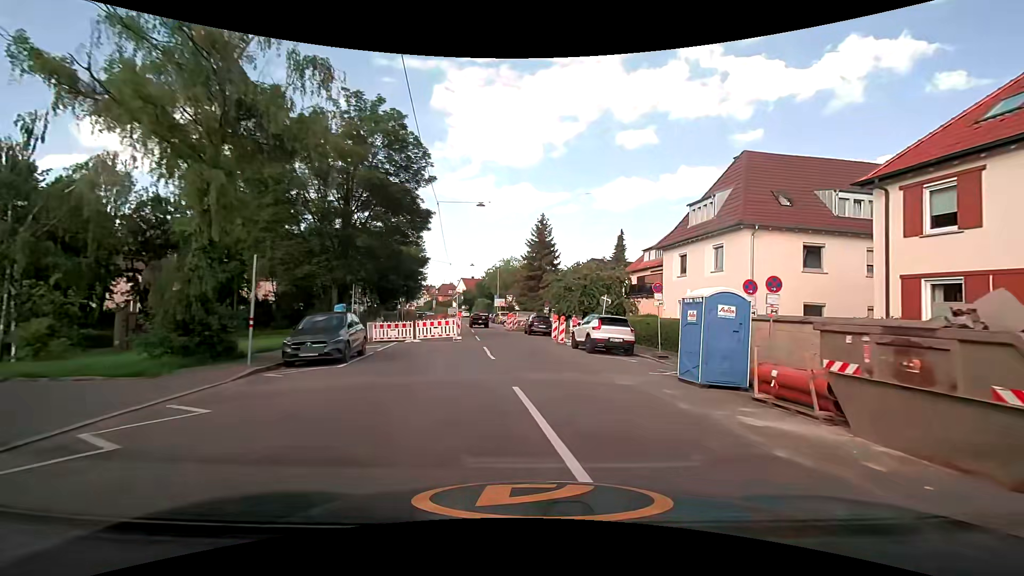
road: tertiary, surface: asphalt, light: Day
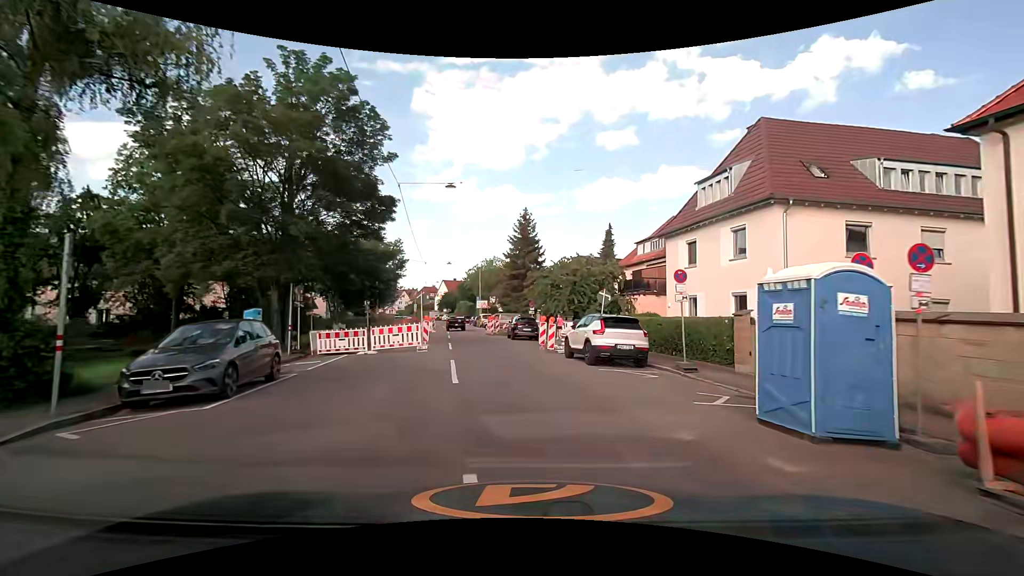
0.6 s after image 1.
(+0.1, +5.0) m; +2°
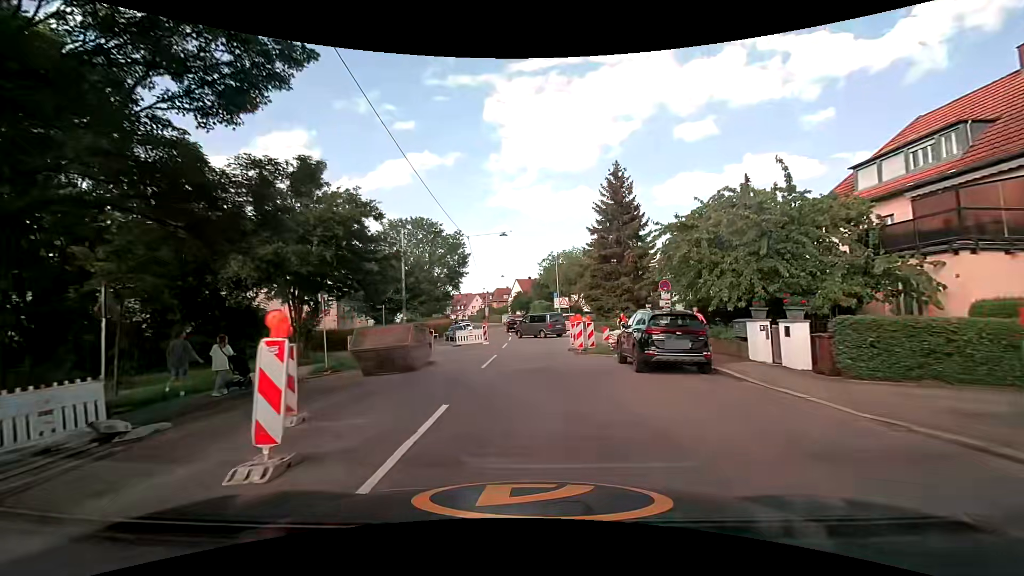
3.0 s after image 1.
(-1.1, +20.3) m; -9°
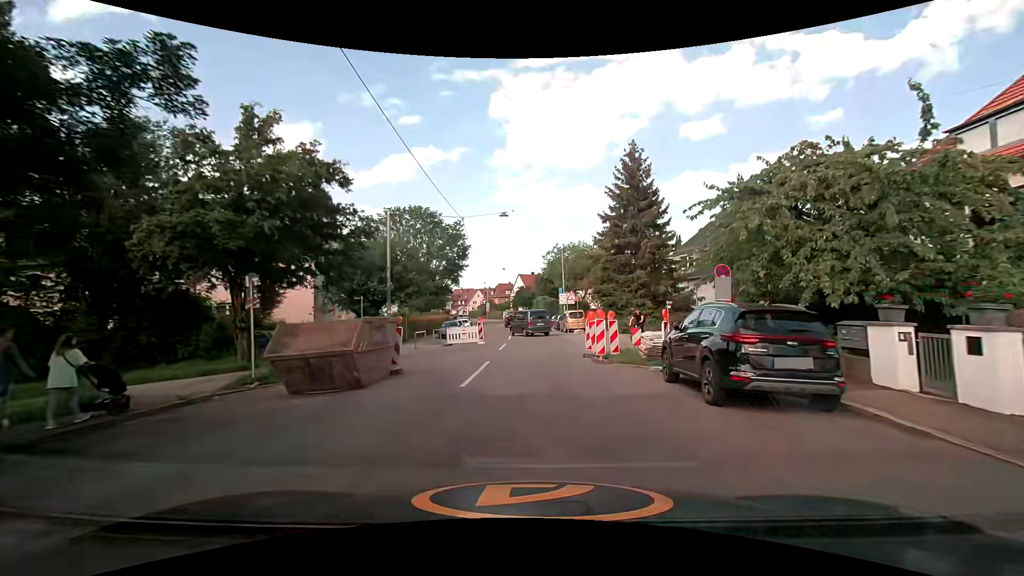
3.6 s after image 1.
(-0.1, +5.1) m; -1°
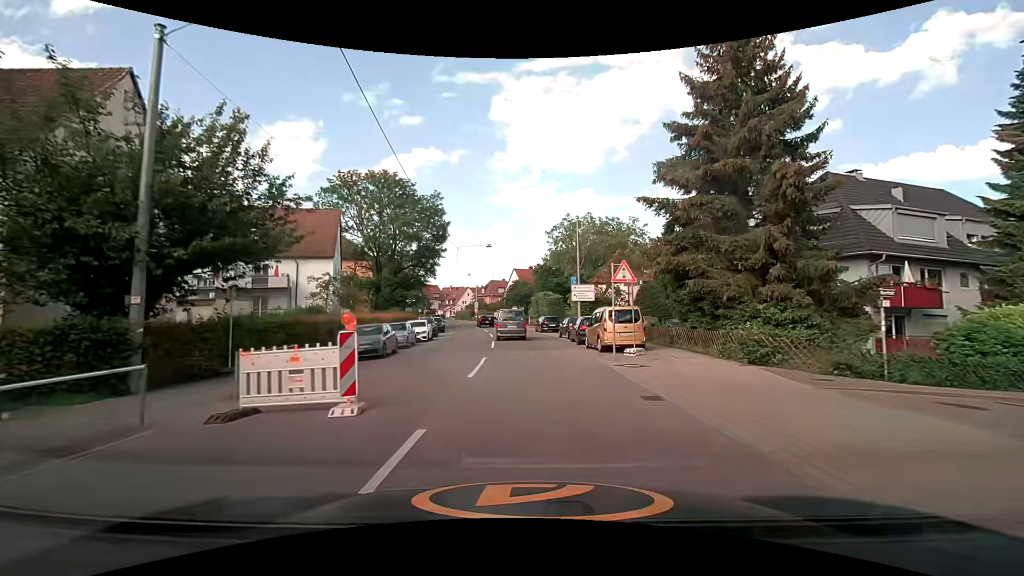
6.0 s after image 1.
(+0.1, +21.6) m; 0°
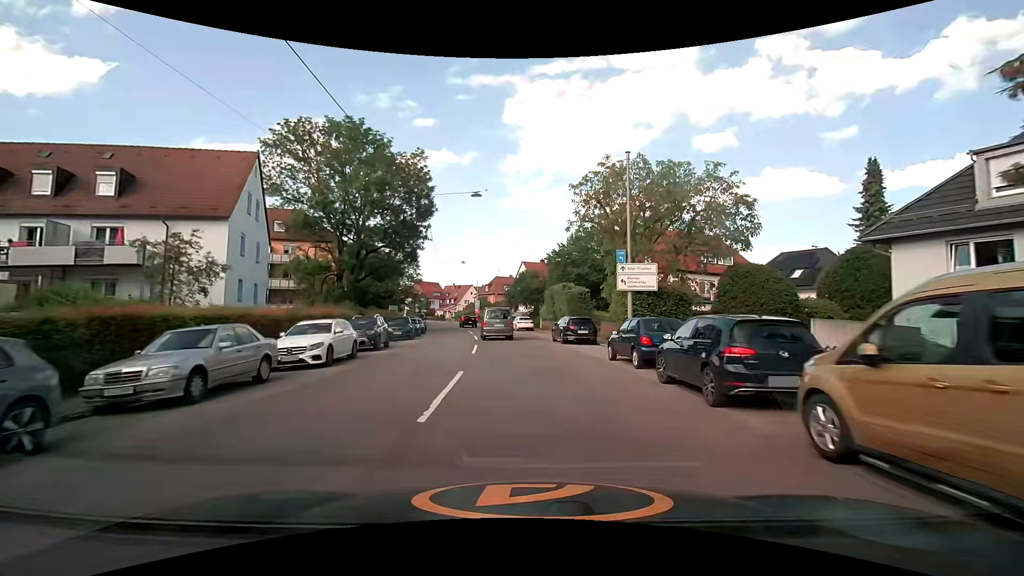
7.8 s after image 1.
(0.0, +17.7) m; 0°
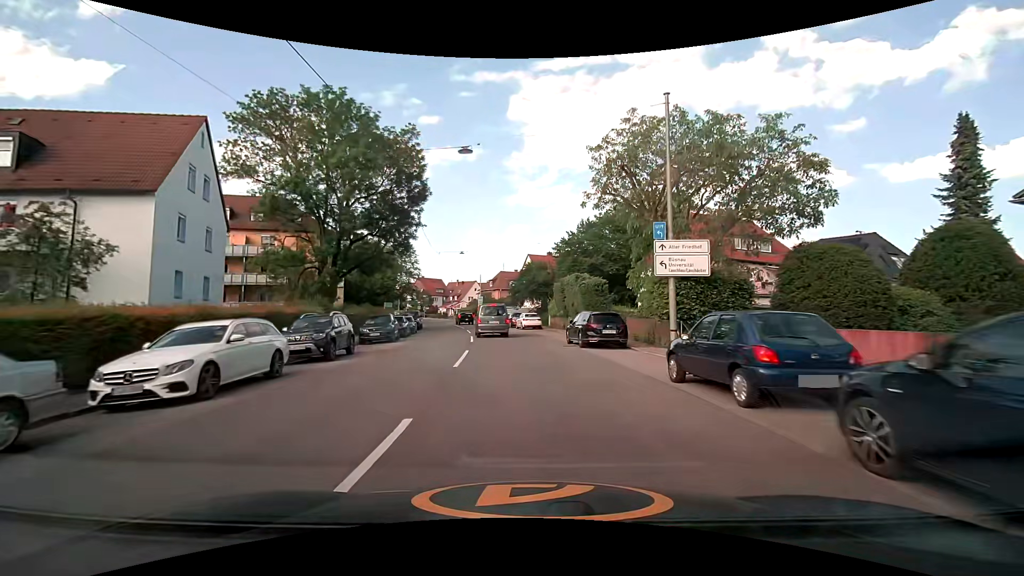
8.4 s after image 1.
(0.0, +6.2) m; 0°
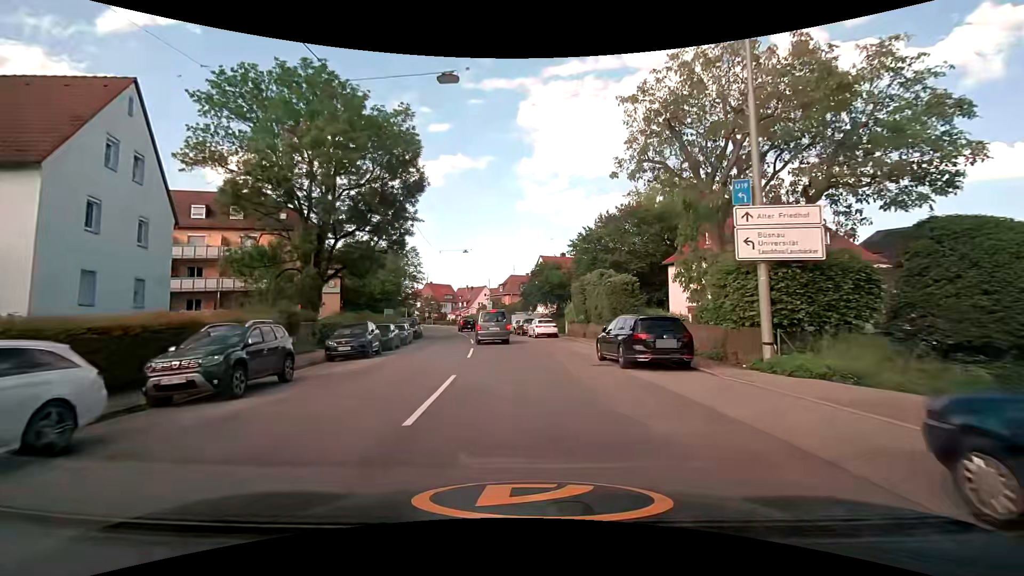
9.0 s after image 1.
(-0.1, +6.2) m; -3°
(0, +10) (0, +20) (-1, +30) (-2, +40) (-4, +50) (-5, +60) (-5, +70) (-7, +79) (-10, +89) (-13, +99) m
